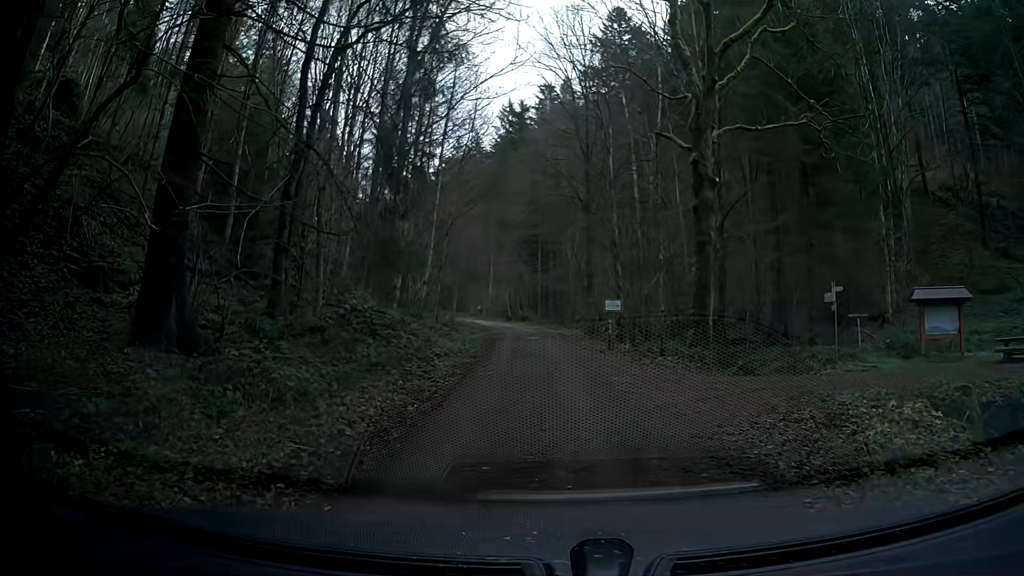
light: Day
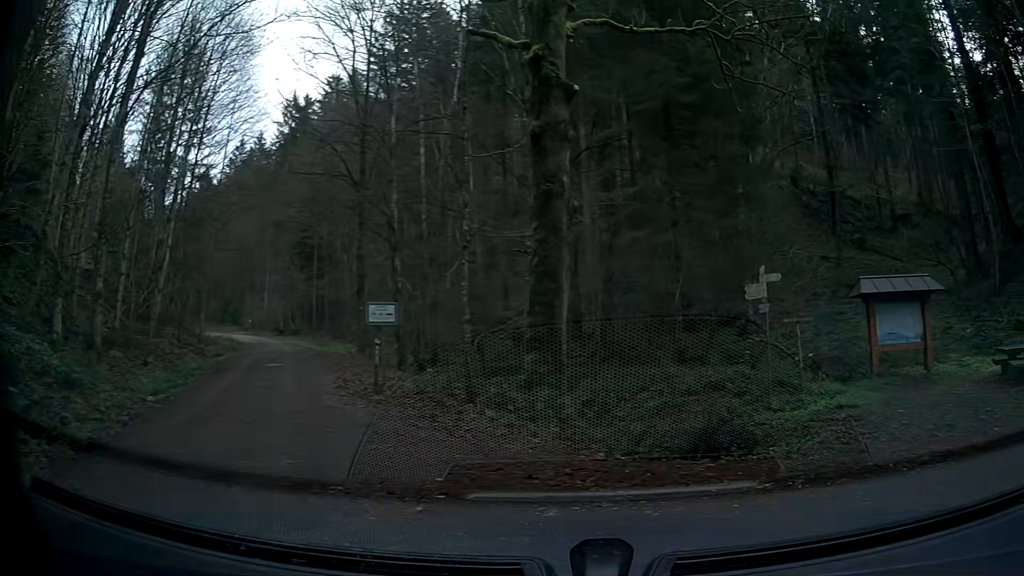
(-0.3, +9.2) m; +19°
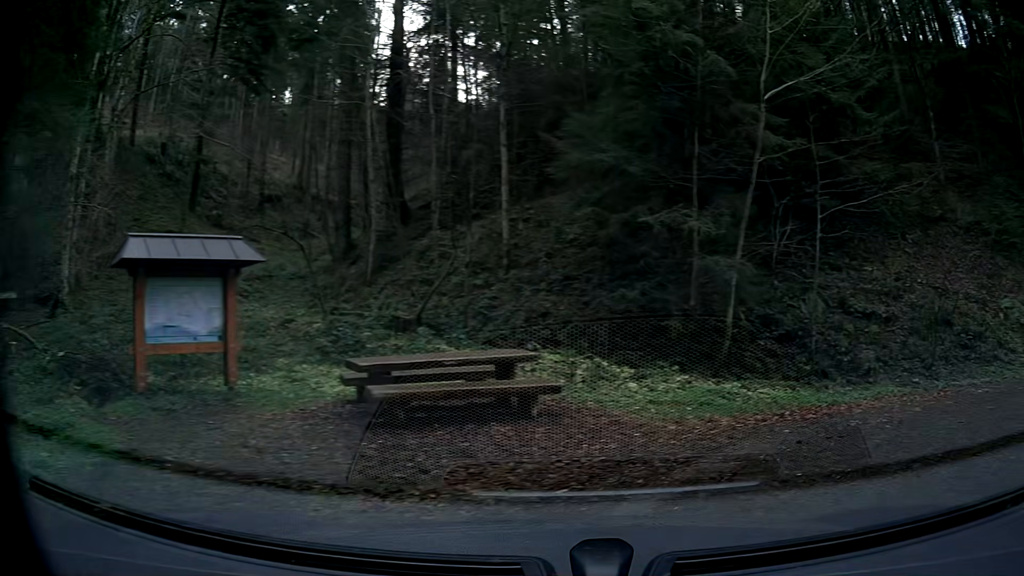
(+2.9, +5.8) m; +55°
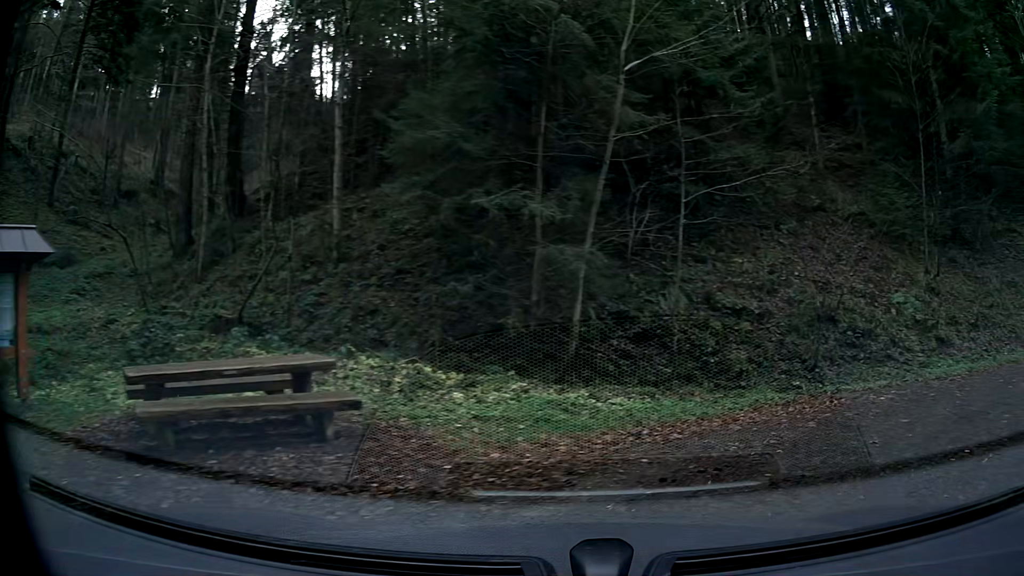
(+0.2, +1.8) m; +11°
